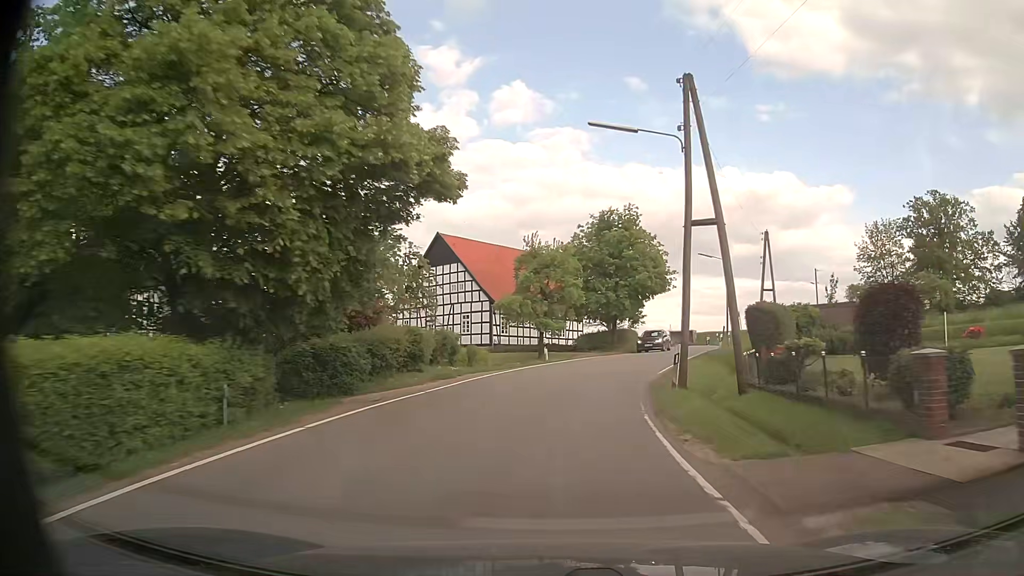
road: tertiary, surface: asphalt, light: Day
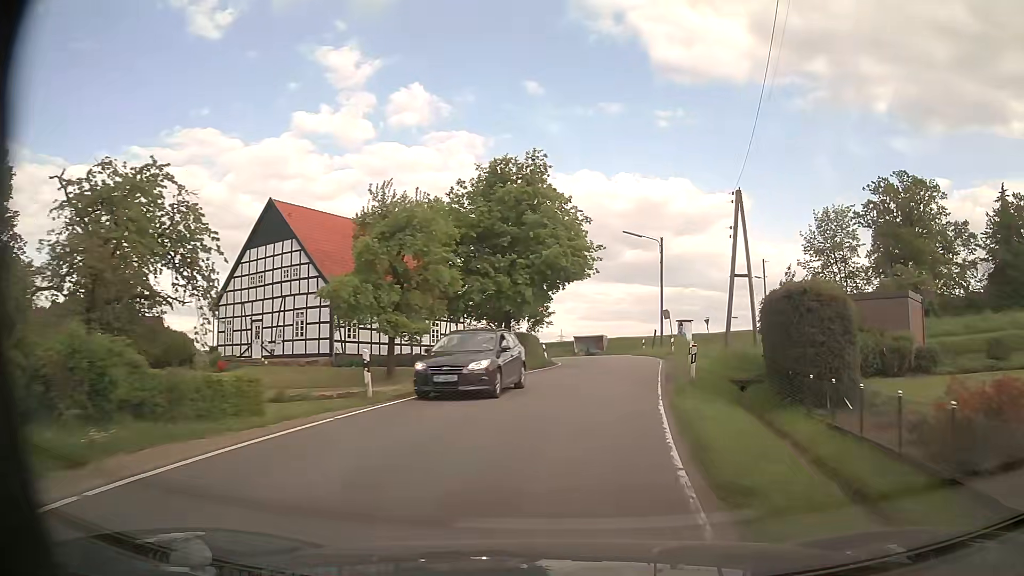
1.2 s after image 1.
(+1.2, +16.0) m; +10°
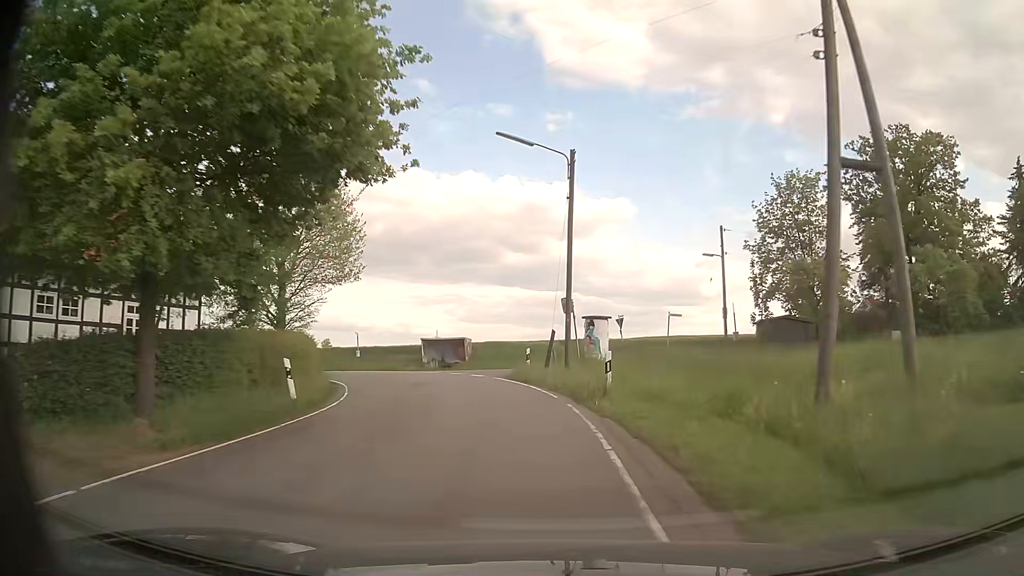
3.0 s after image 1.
(+2.6, +22.2) m; +10°
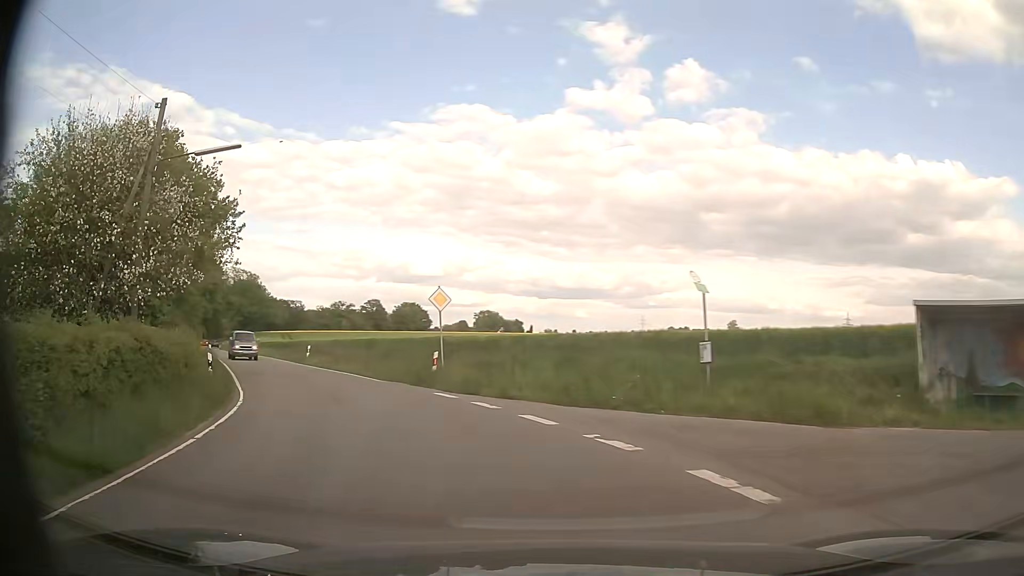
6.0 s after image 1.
(-6.2, +32.1) m; -33°
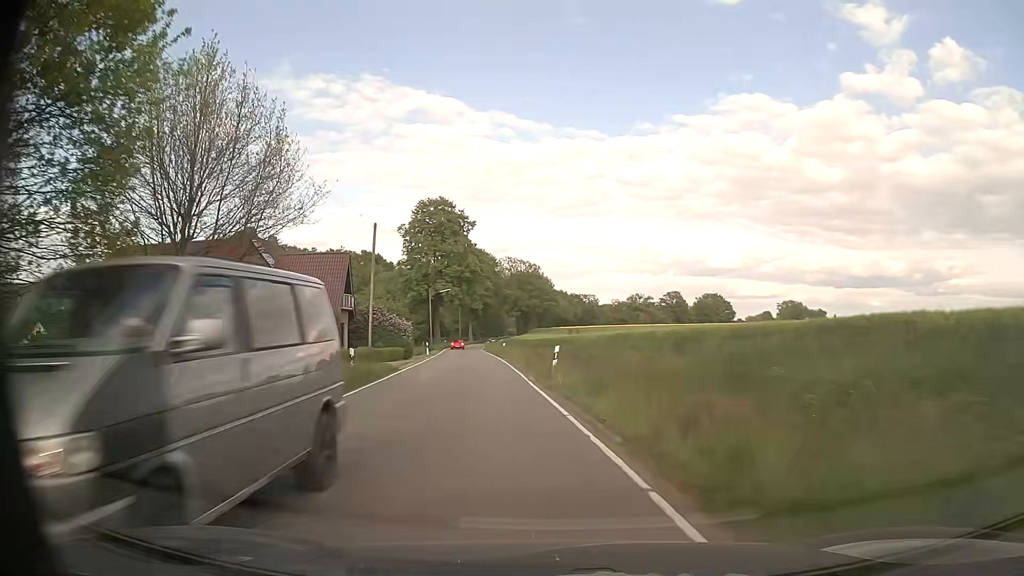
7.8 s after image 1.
(-5.4, +21.0) m; -26°
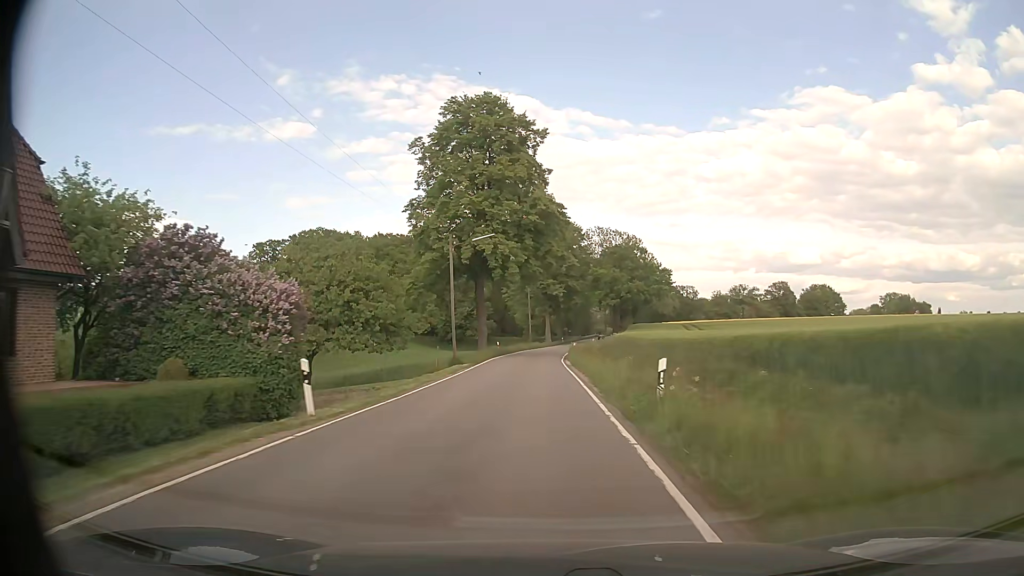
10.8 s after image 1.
(-4.0, +44.8) m; -7°
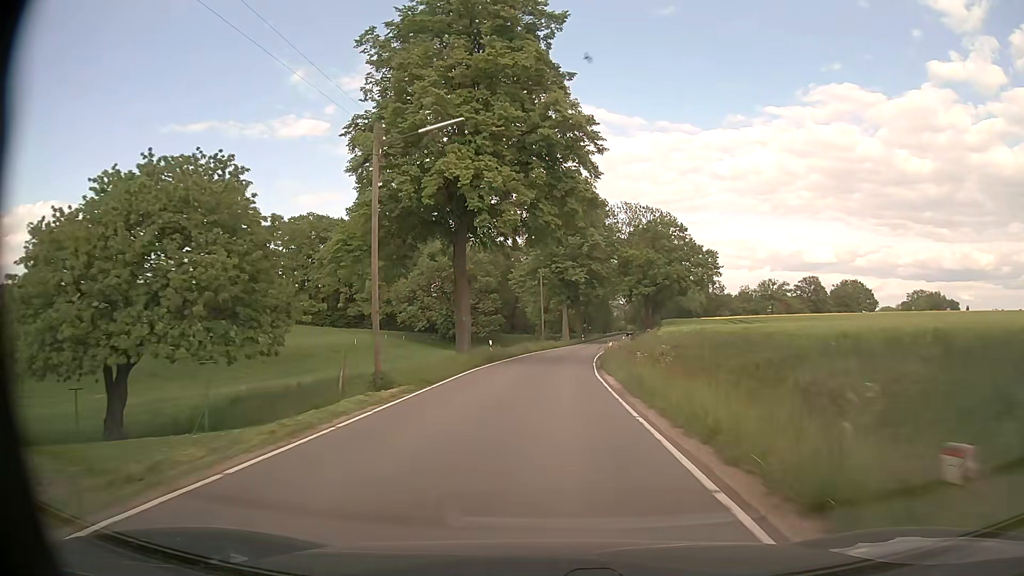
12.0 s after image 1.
(-0.3, +21.0) m; -1°
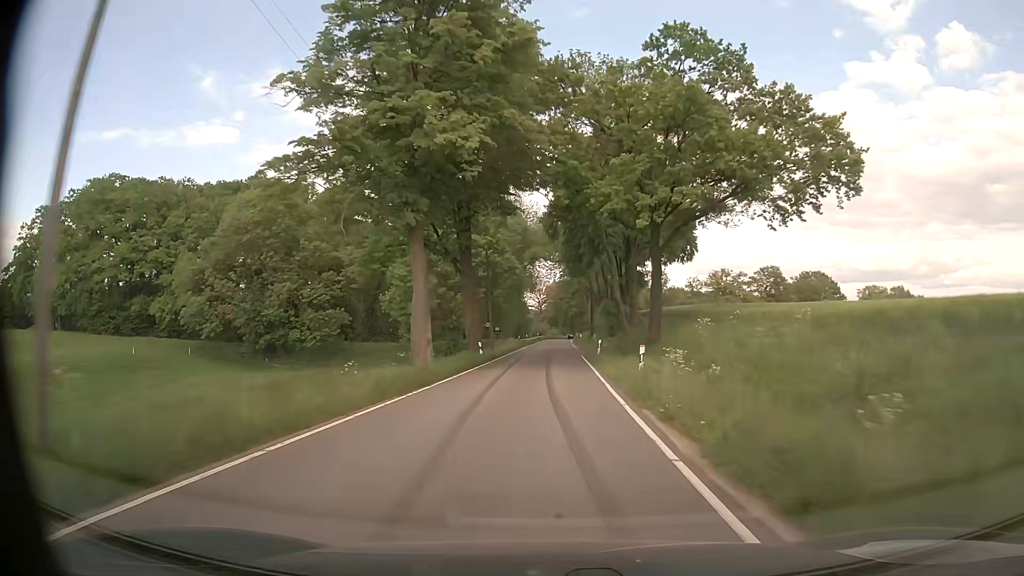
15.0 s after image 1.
(+3.2, +58.0) m; +8°
(0, +10) (0, +20) (0, +30) (+1, +40) (+1, +50) (+1, +60) (+1, +70) (+2, +80) (+2, +90) (+2, +100) m
